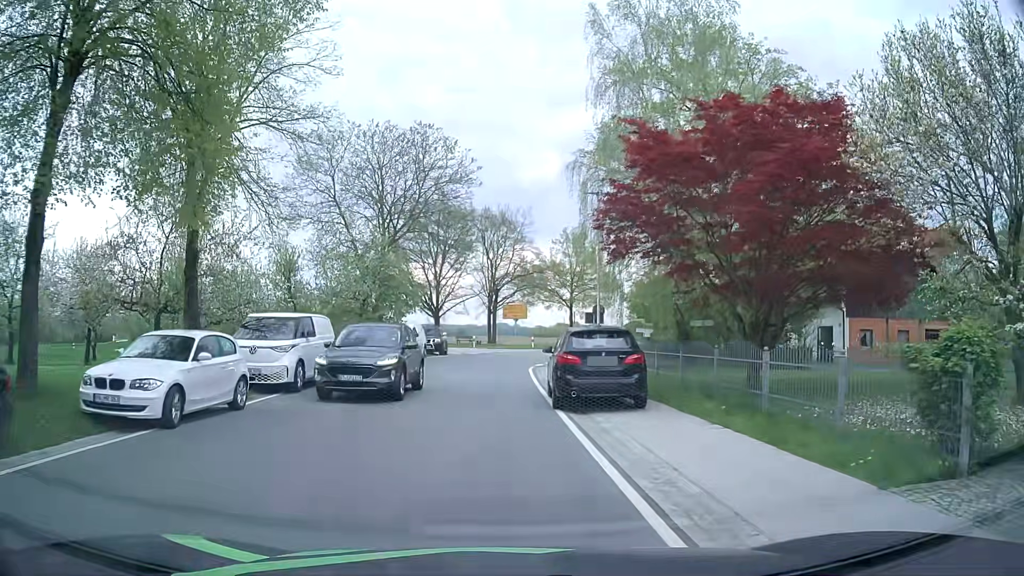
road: secondary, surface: asphalt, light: Day
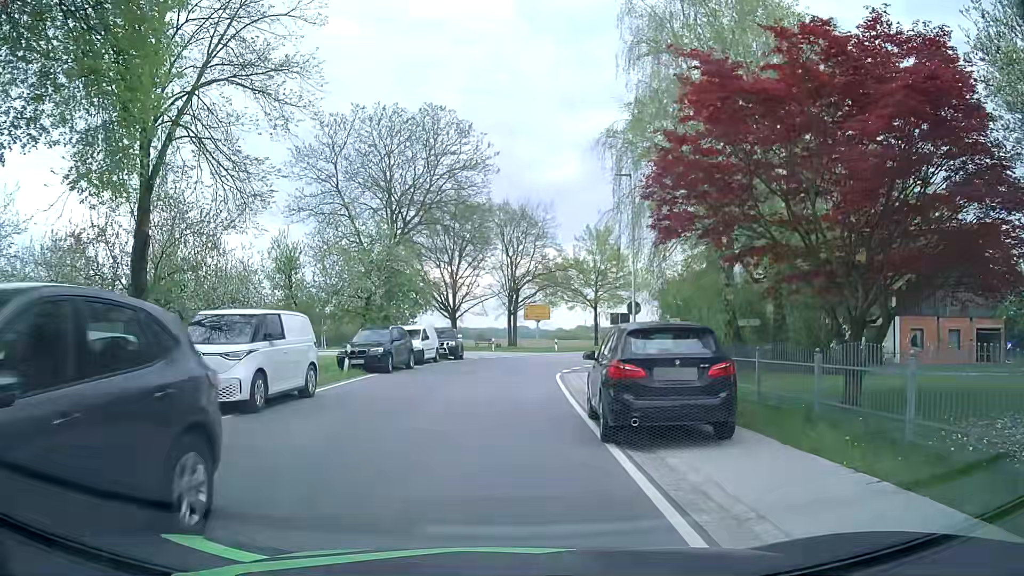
(0.0, +4.0) m; -1°
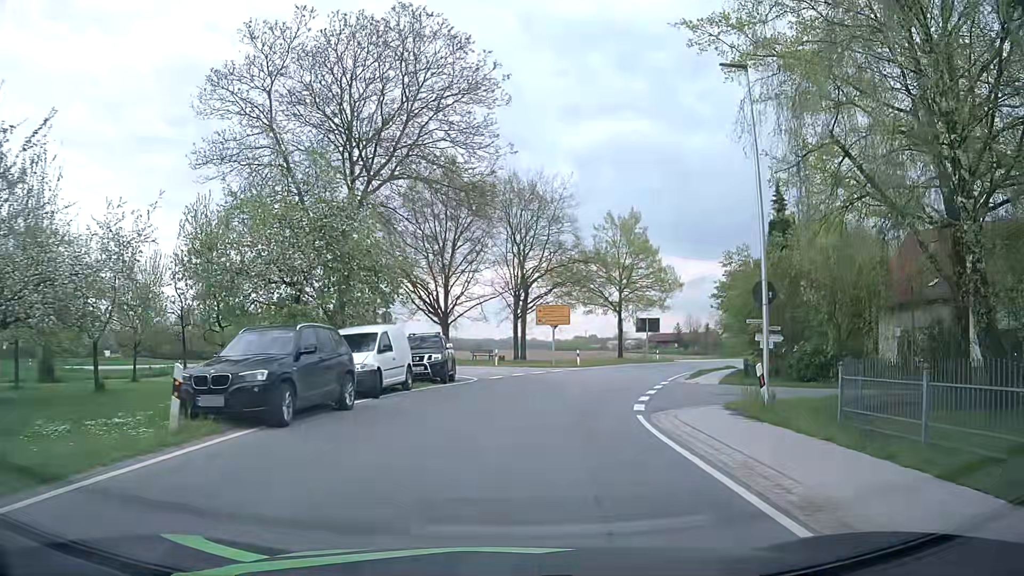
(-0.7, +13.5) m; +1°
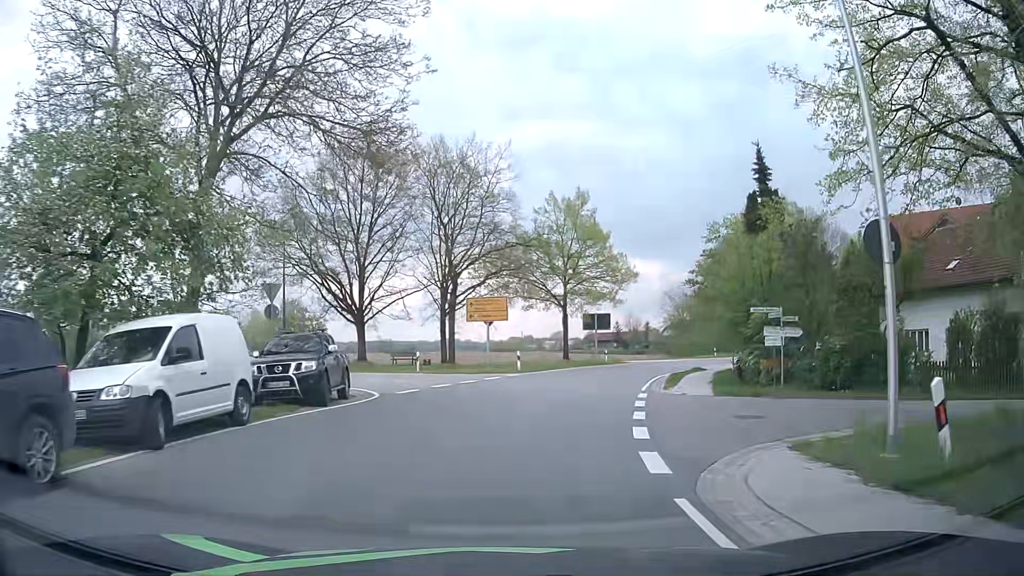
(+0.4, +8.1) m; +6°
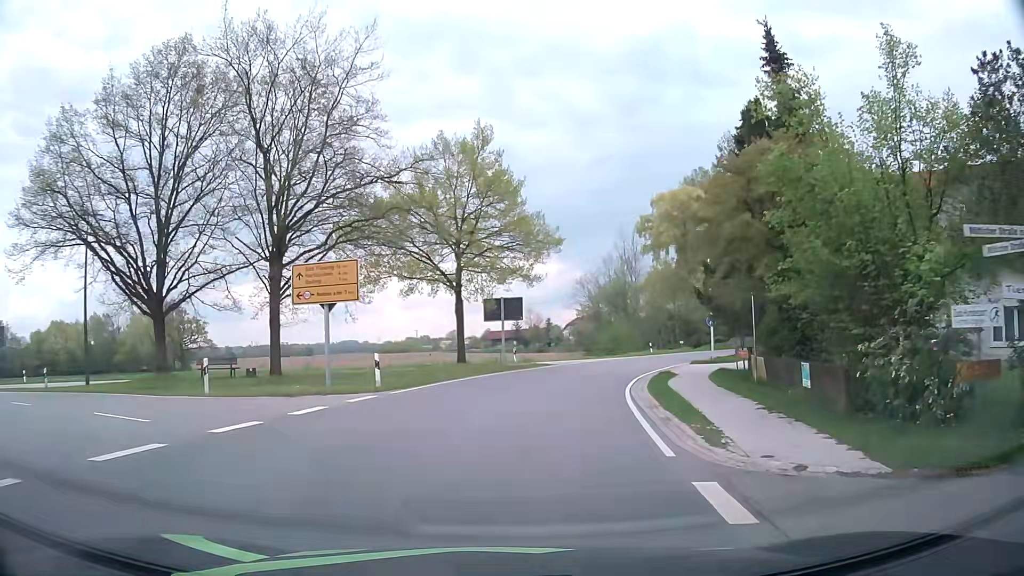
(+0.9, +15.1) m; +7°
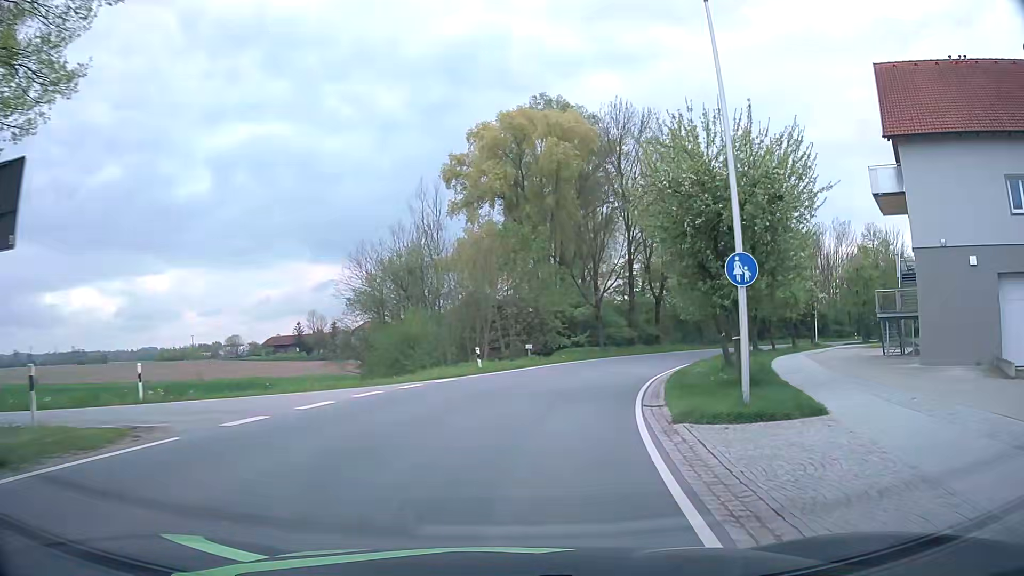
(+4.8, +30.2) m; +17°
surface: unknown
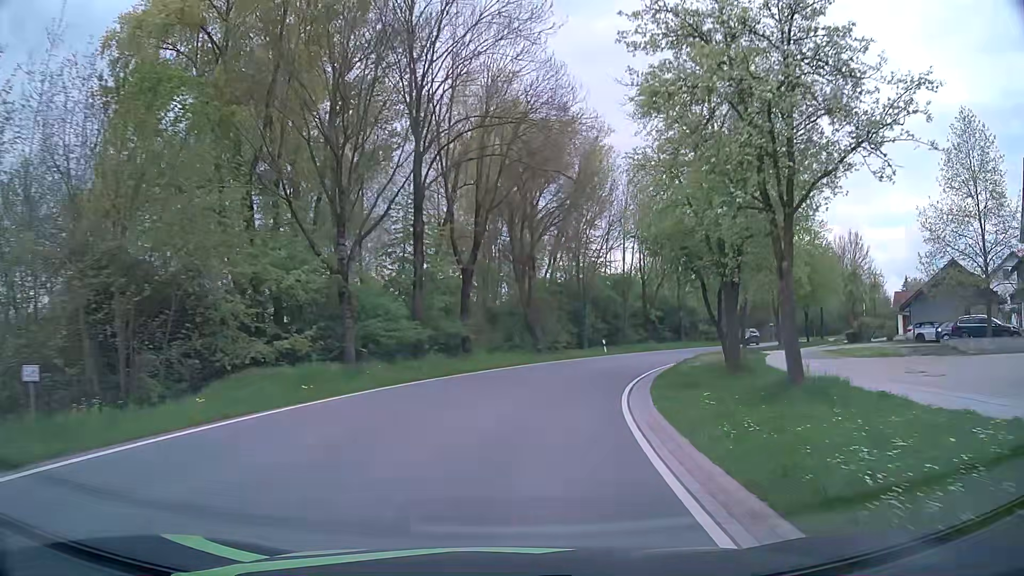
(+4.4, +26.9) m; +19°
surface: asphalt
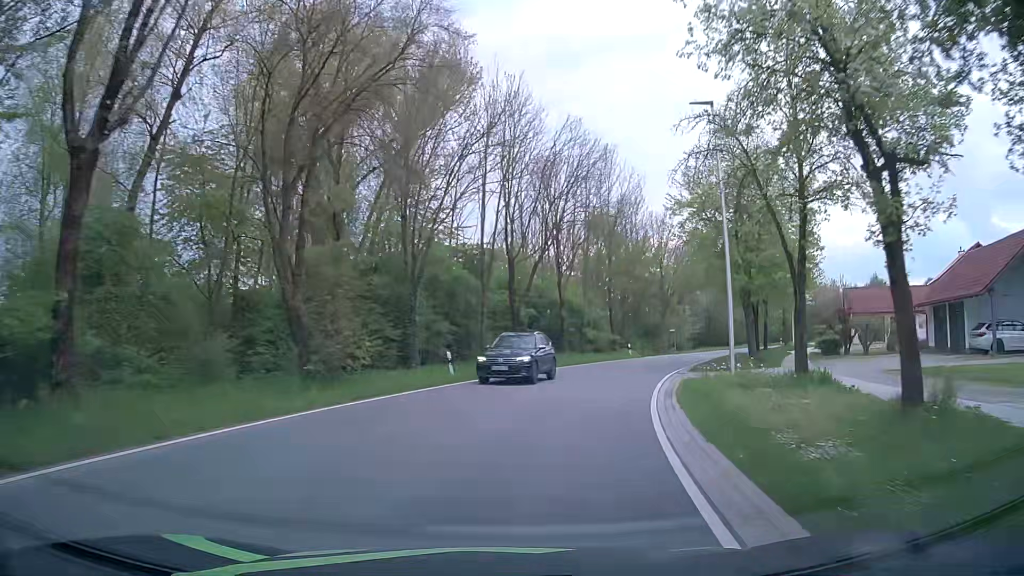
(+2.4, +21.6) m; +13°
(+1, +10) (+2, +20) (+5, +29) (+9, +39) (+13, +48) (+18, +56) (+23, +65) (+29, +73) (+36, +81) (+42, +88) m
